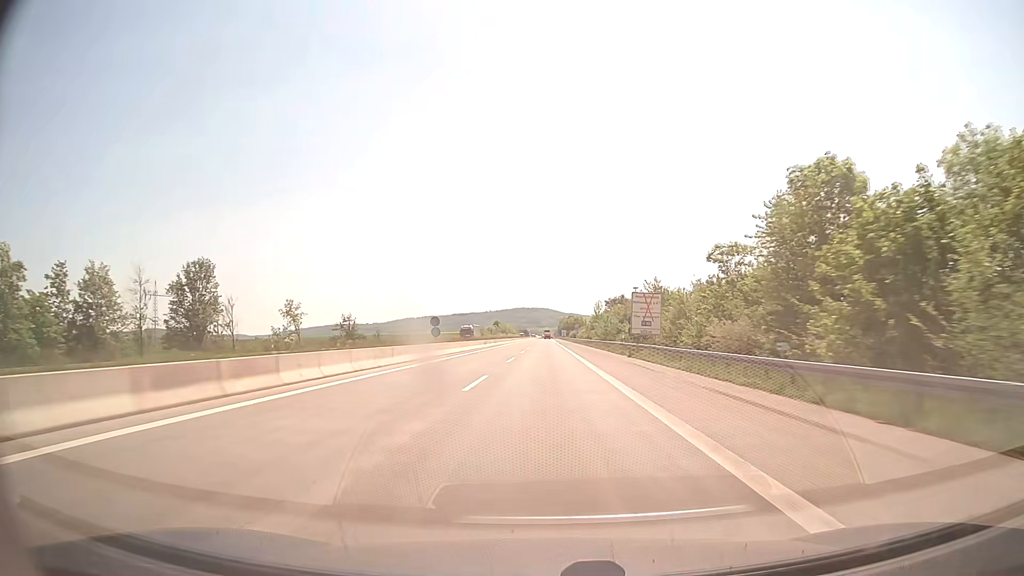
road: motorway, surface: concrete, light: Day
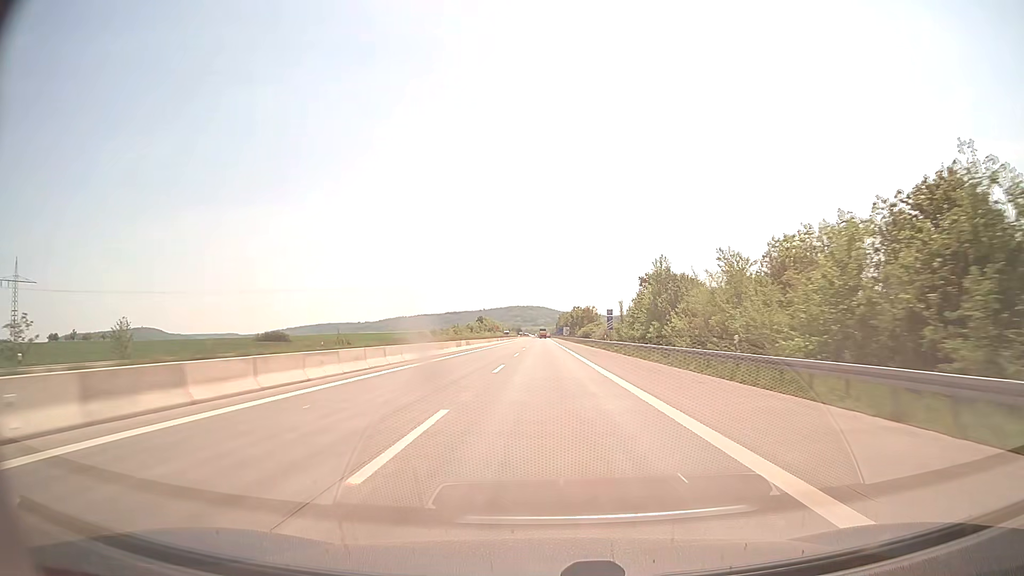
(-0.1, +82.5) m; 0°
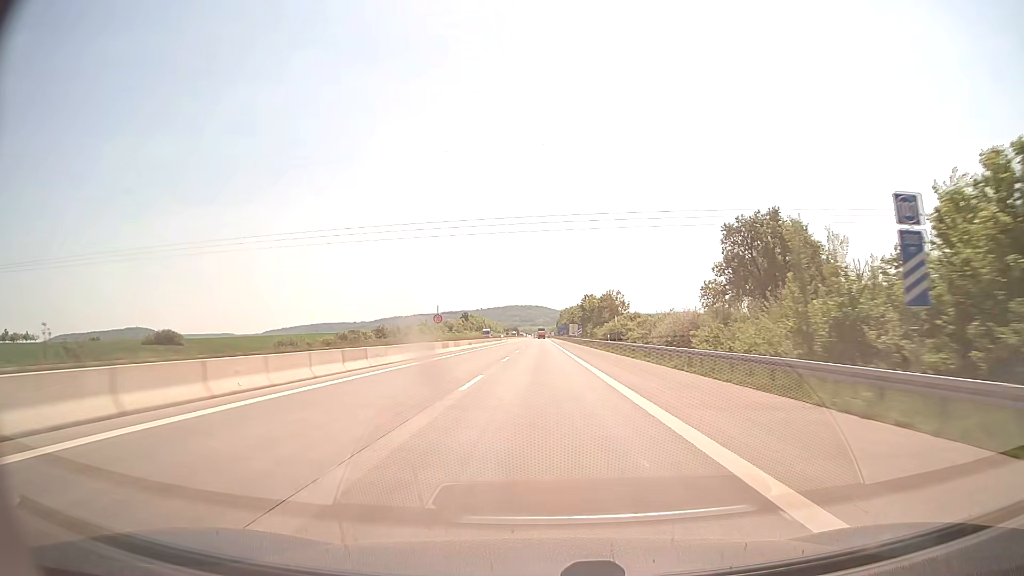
(0.0, +61.9) m; 0°
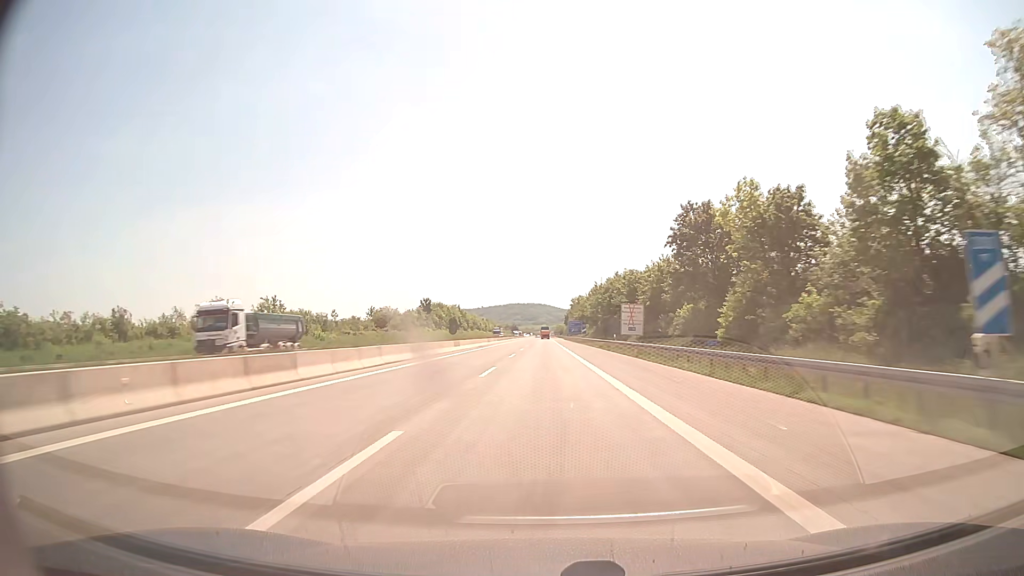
(-0.4, +103.2) m; 0°
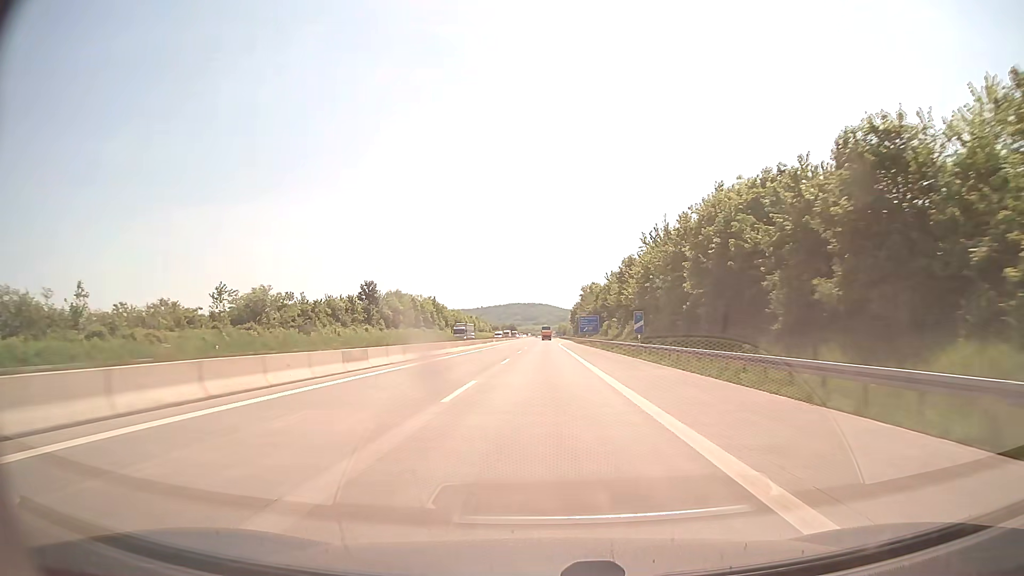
(0.0, +61.9) m; 0°
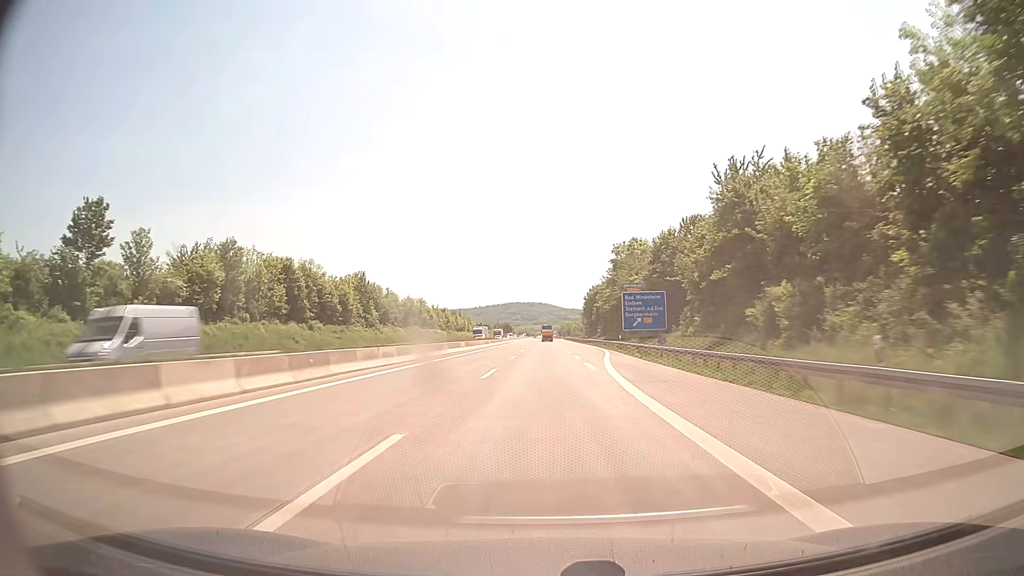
(0.0, +82.6) m; 0°
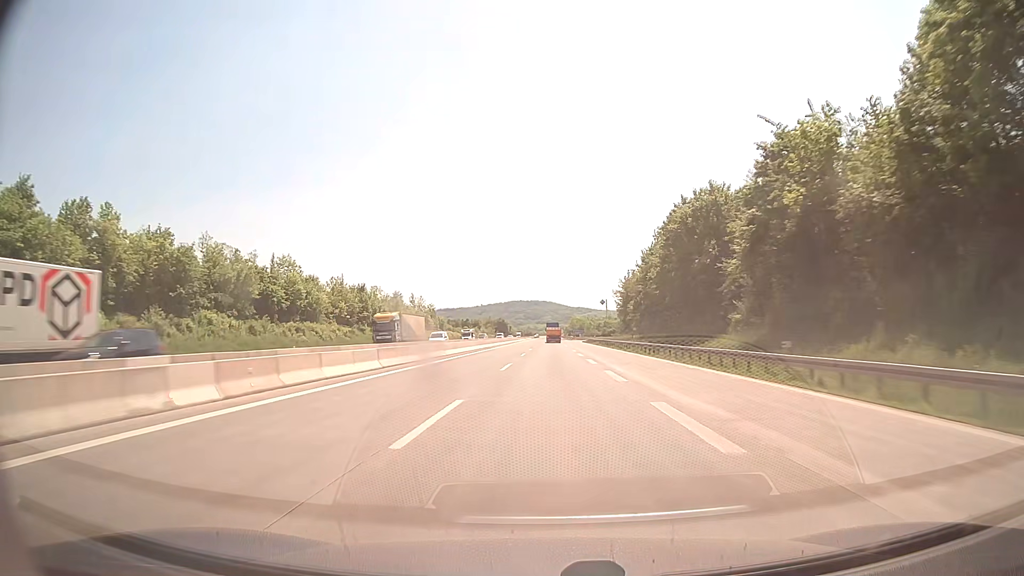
(-0.1, +103.4) m; 0°
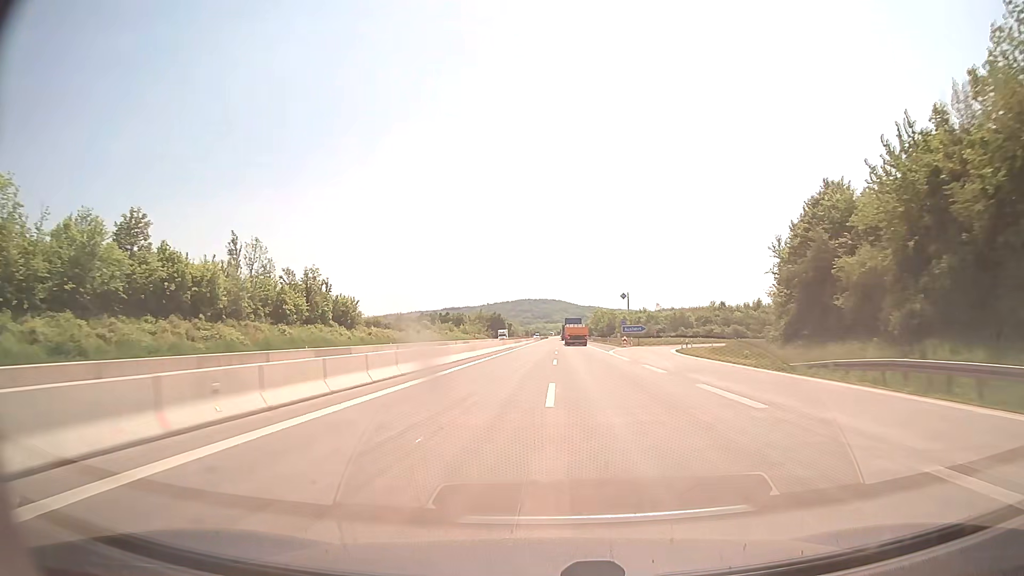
(-0.9, +103.3) m; -1°
(0, +10) (0, +20) (0, +30) (0, +40) (0, +50) (0, +60) (0, +70) (0, +80) (0, +90) (0, +100) m
